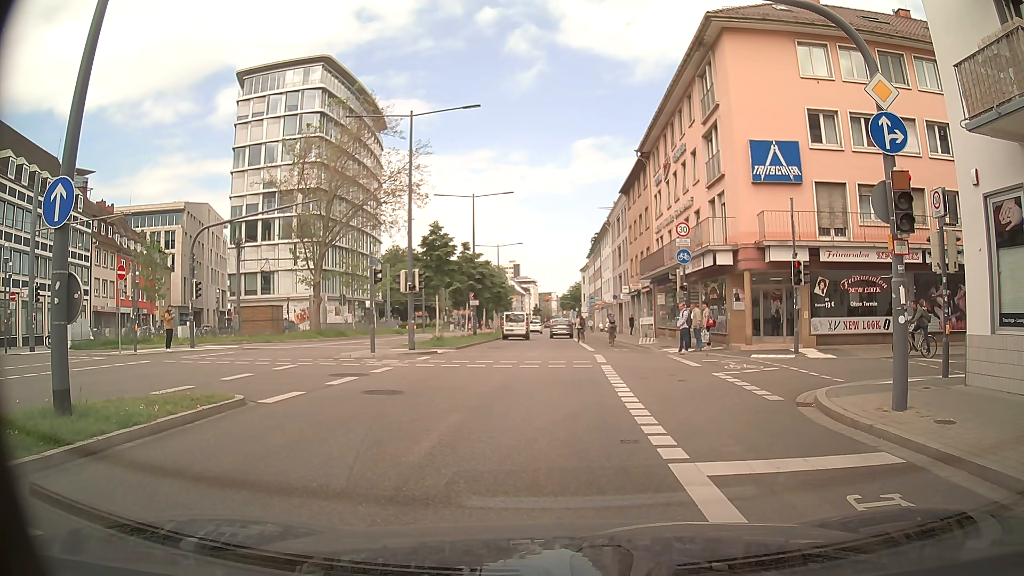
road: primary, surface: asphalt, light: Day
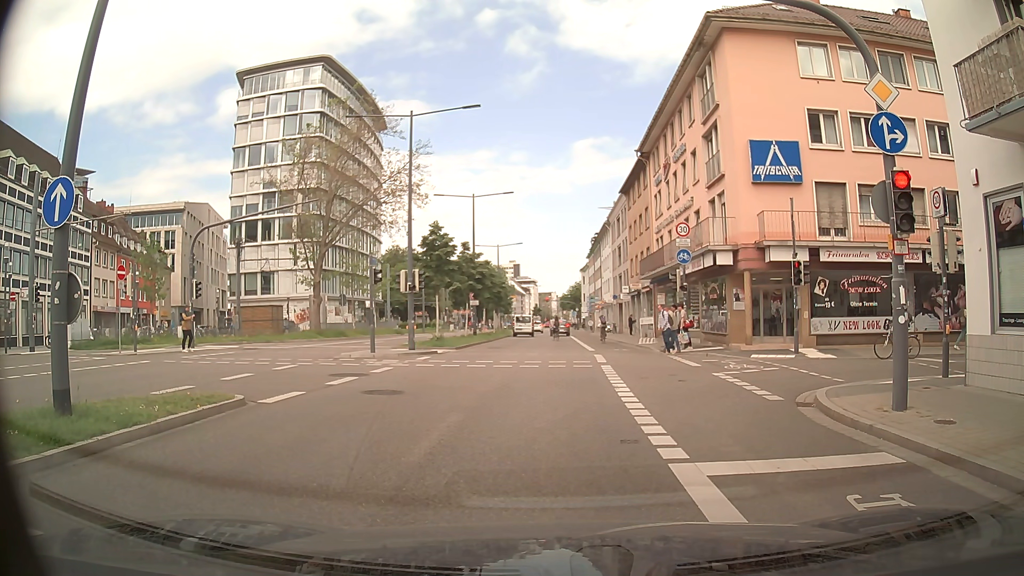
(0.0, 0.0) m; 0°
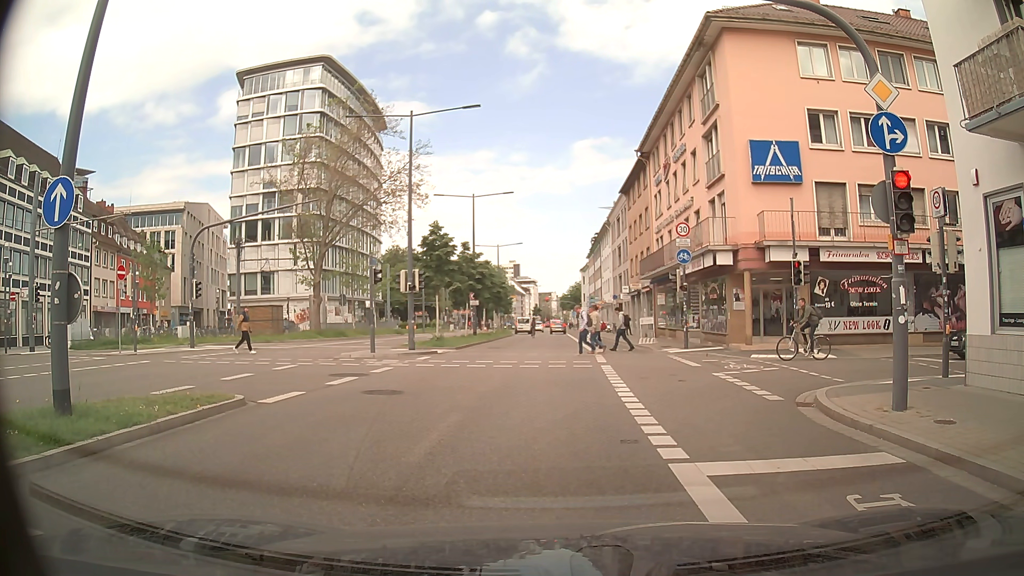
(0.0, 0.0) m; 0°
